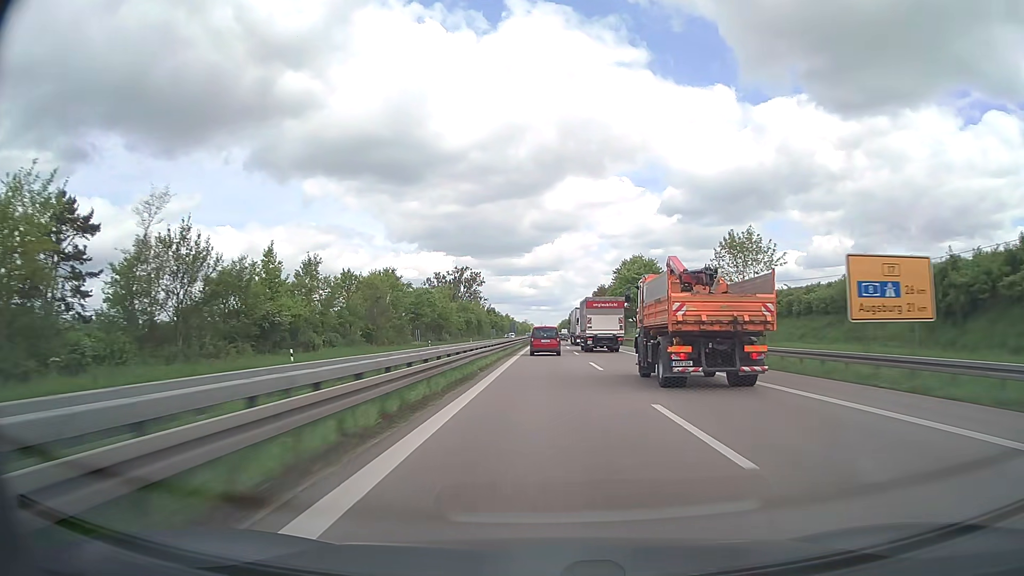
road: trunk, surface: asphalt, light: Day
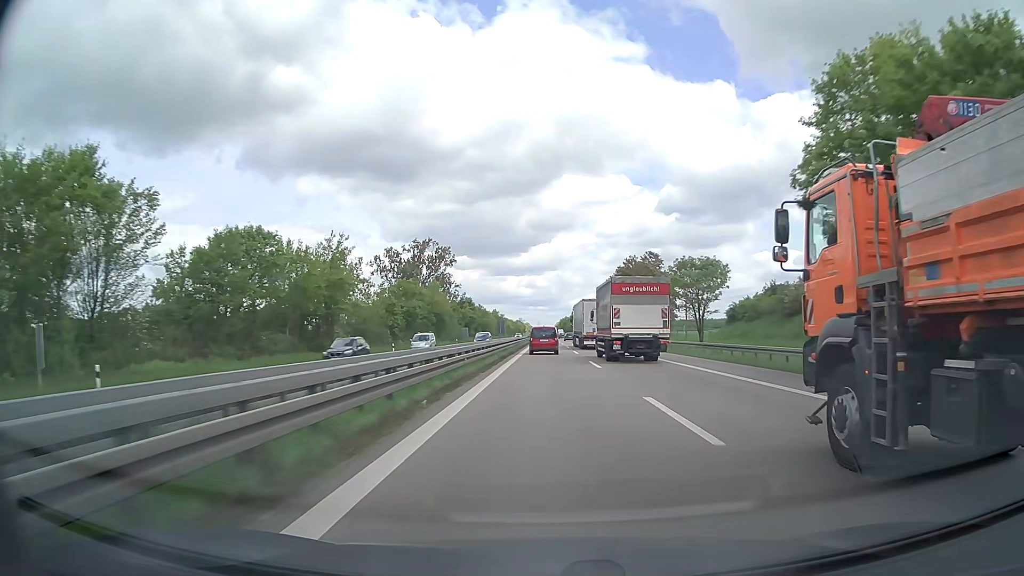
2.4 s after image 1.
(+0.1, +70.5) m; 0°
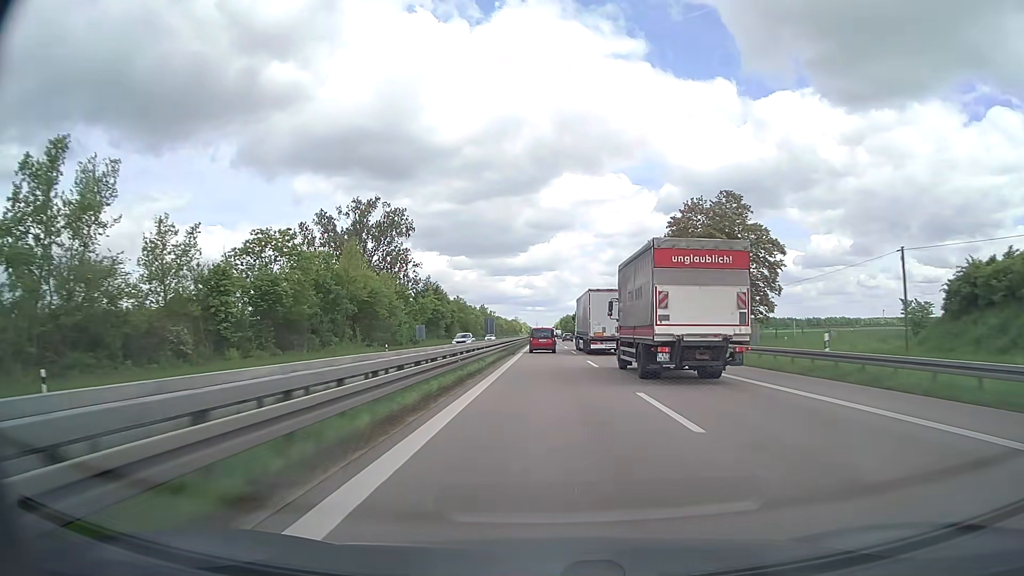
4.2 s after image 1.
(0.0, +52.9) m; 0°
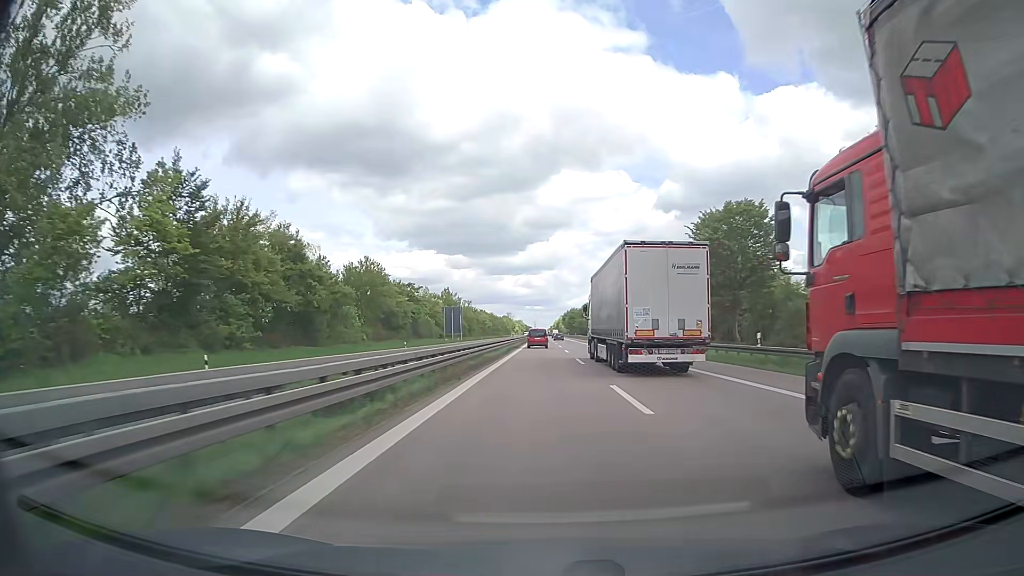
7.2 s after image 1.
(+0.2, +87.9) m; 0°
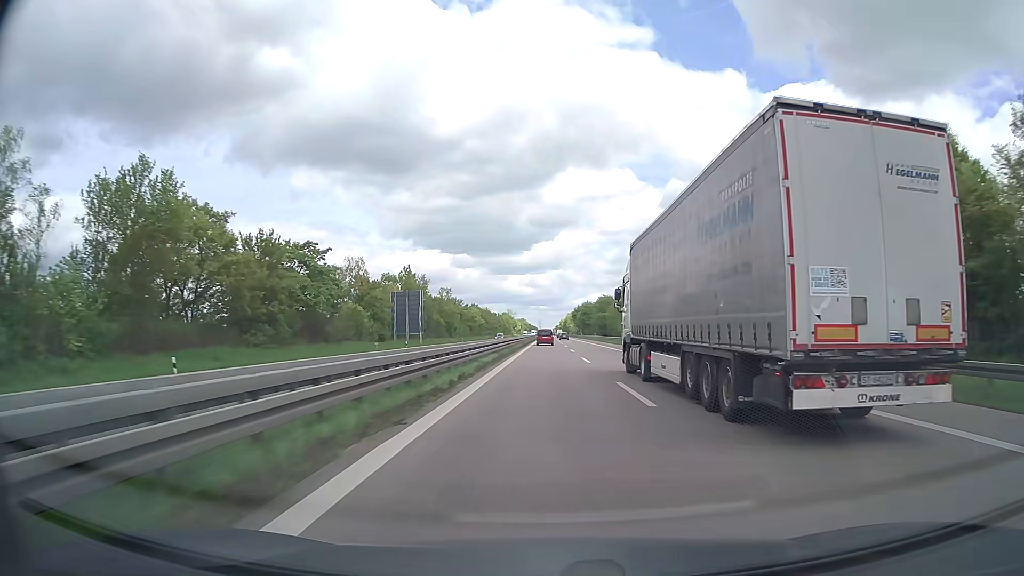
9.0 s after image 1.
(-0.3, +52.8) m; 0°
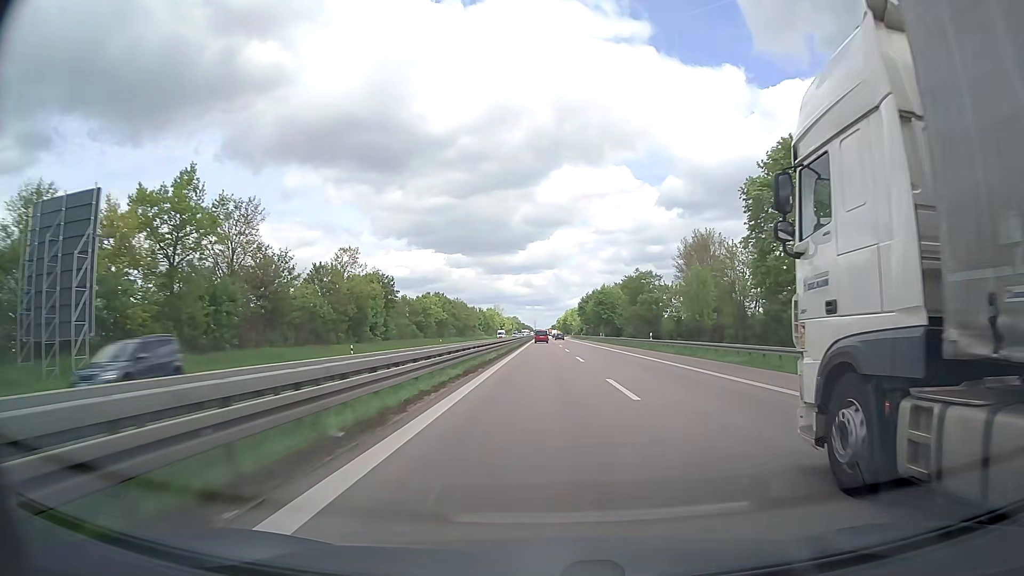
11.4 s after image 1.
(+0.3, +70.8) m; 0°
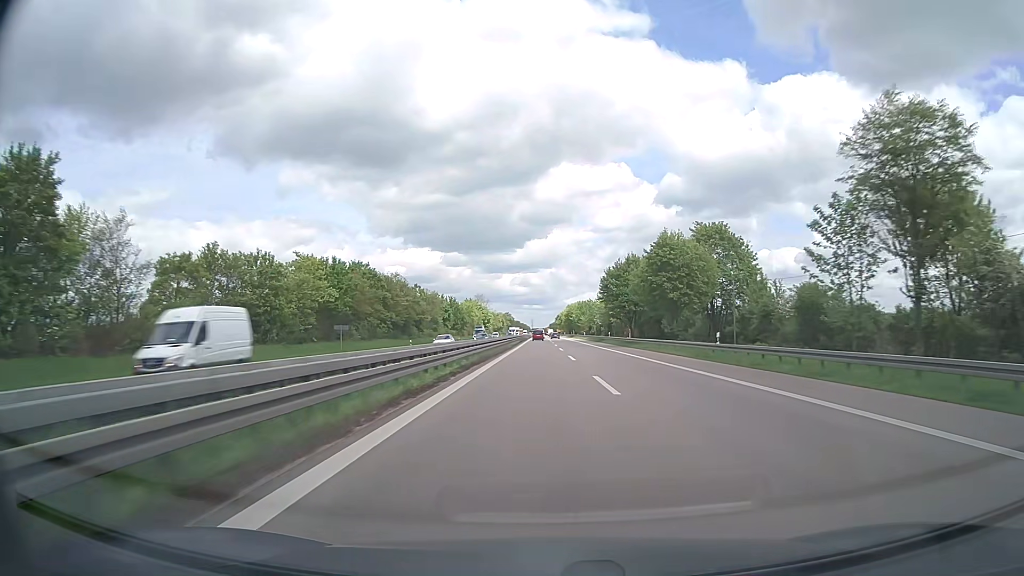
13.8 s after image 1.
(+0.2, +71.1) m; 0°
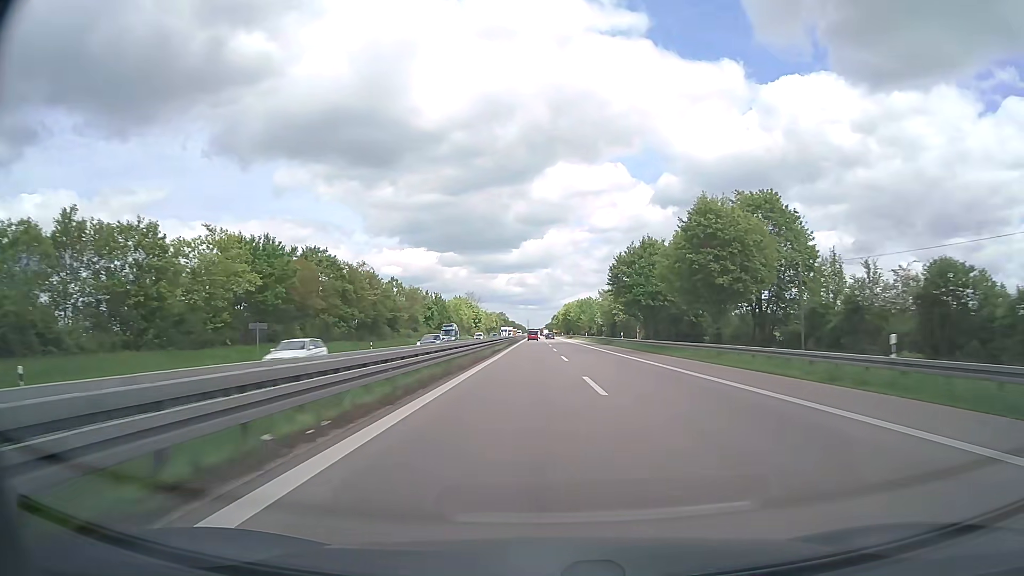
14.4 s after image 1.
(+0.1, +17.8) m; 0°
(0, +10) (0, +20) (0, +30) (0, +40) (0, +50) (+1, +60) (+1, +70) (+1, +80) (+1, +90) (+2, +100) m
